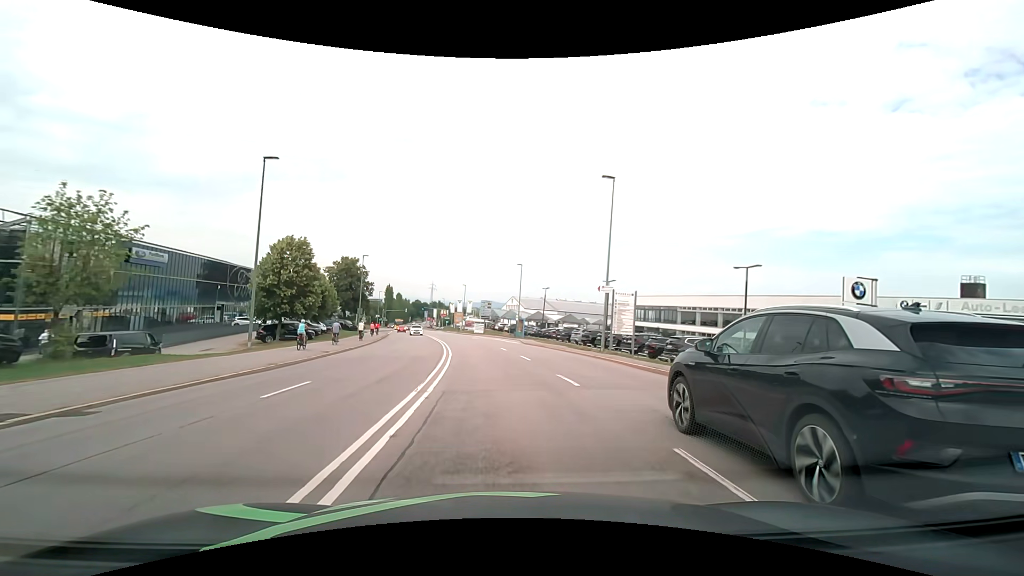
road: secondary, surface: asphalt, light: Day
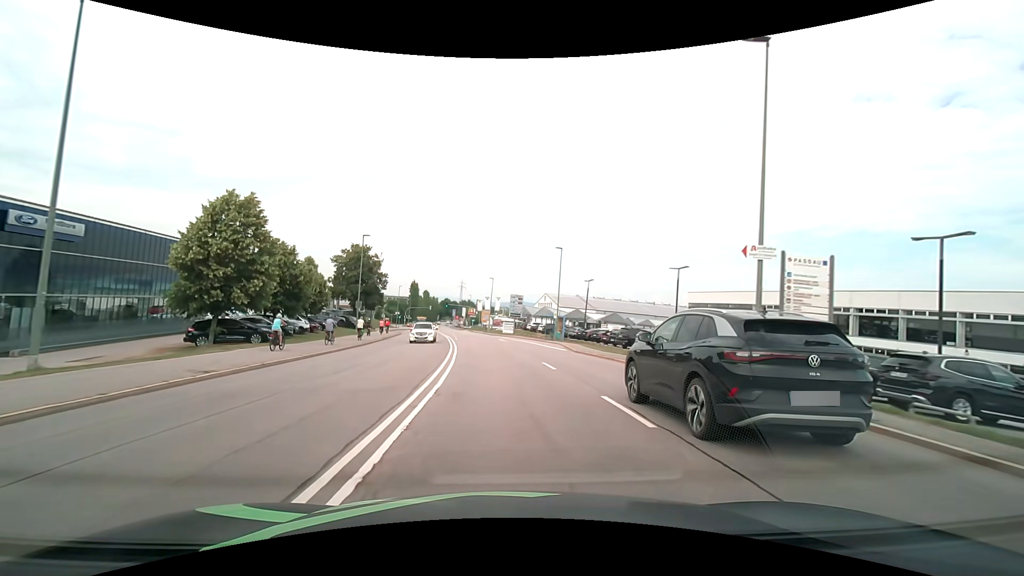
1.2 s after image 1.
(-0.5, +14.0) m; -3°
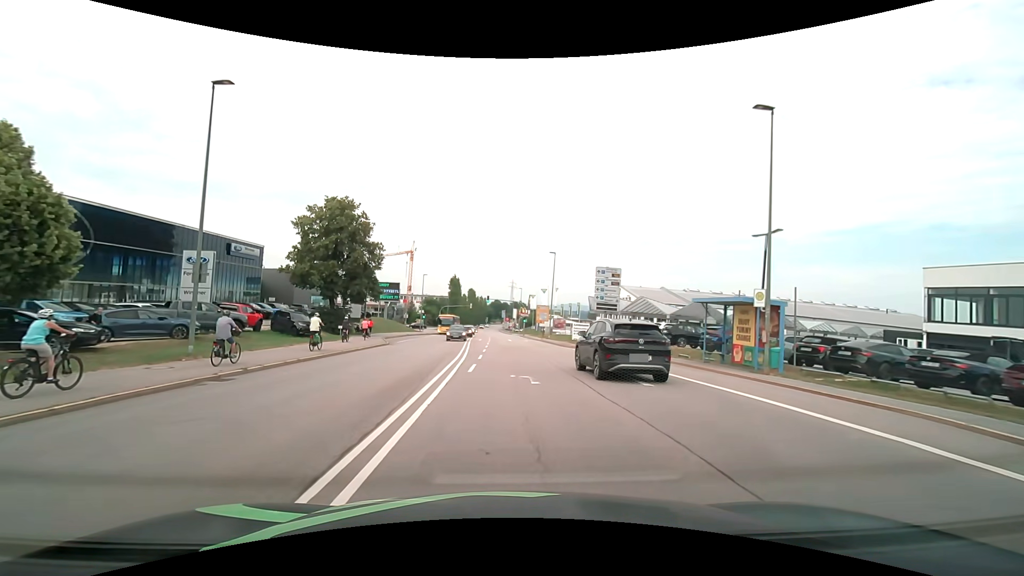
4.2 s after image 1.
(-2.1, +34.7) m; -6°
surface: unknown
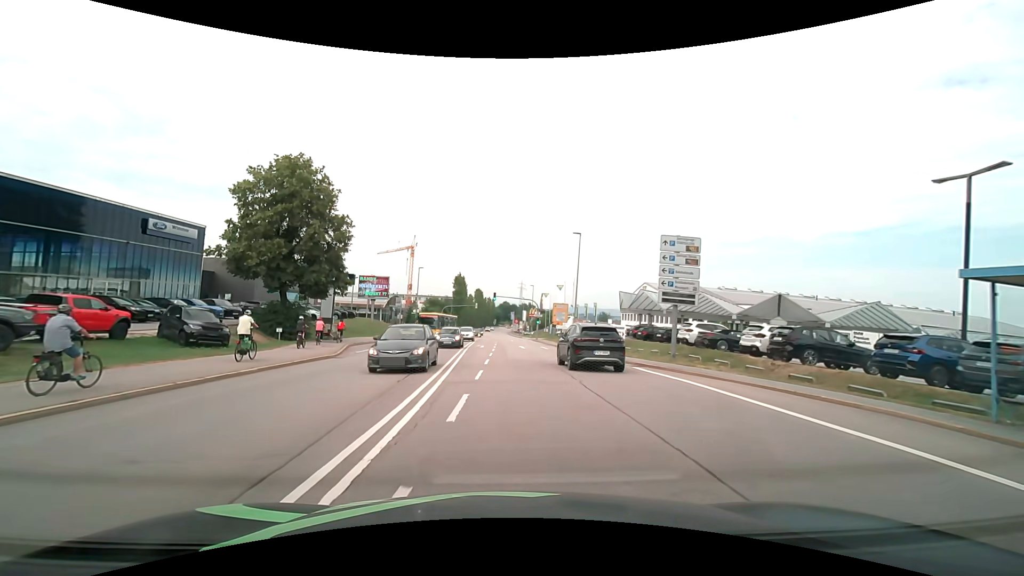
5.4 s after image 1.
(-0.1, +13.5) m; -1°
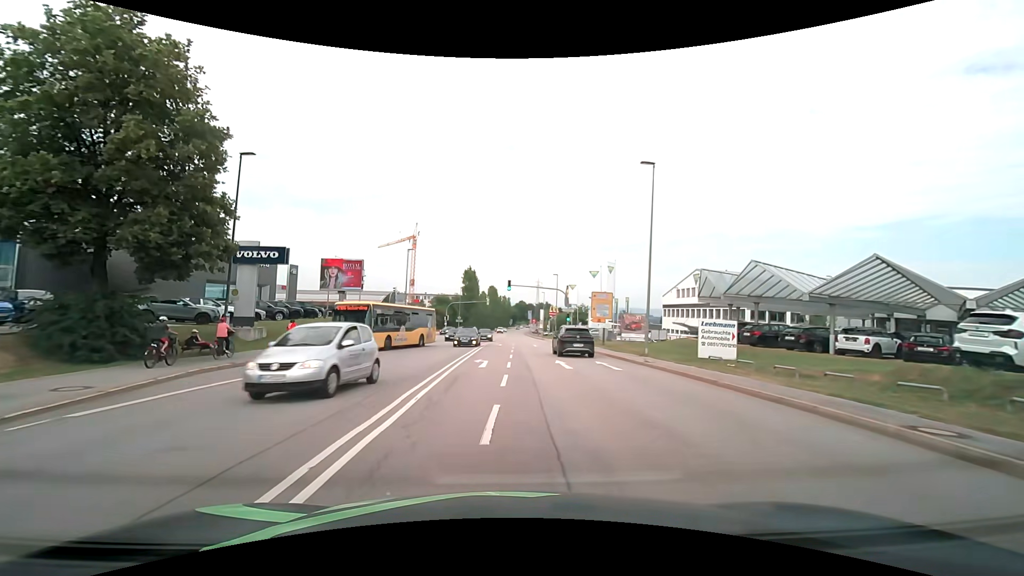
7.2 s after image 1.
(-0.3, +19.0) m; -2°
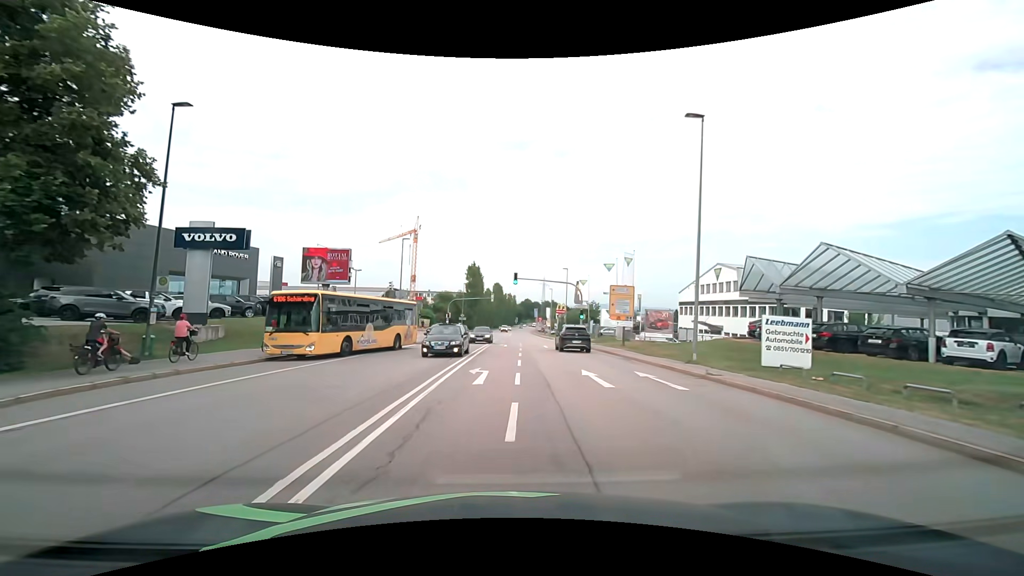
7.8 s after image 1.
(0.0, +5.8) m; -1°
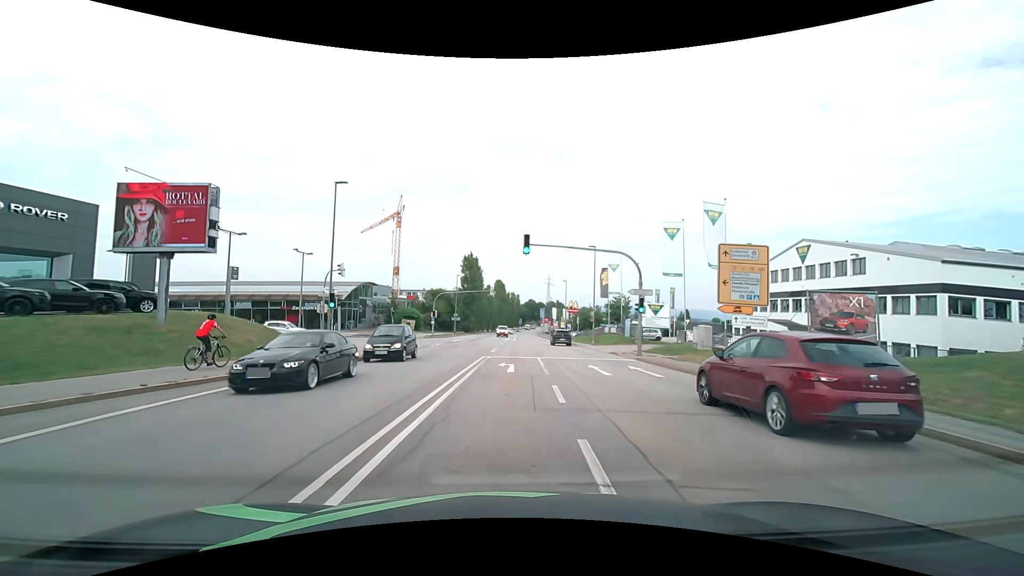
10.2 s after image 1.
(0.0, +20.6) m; 0°
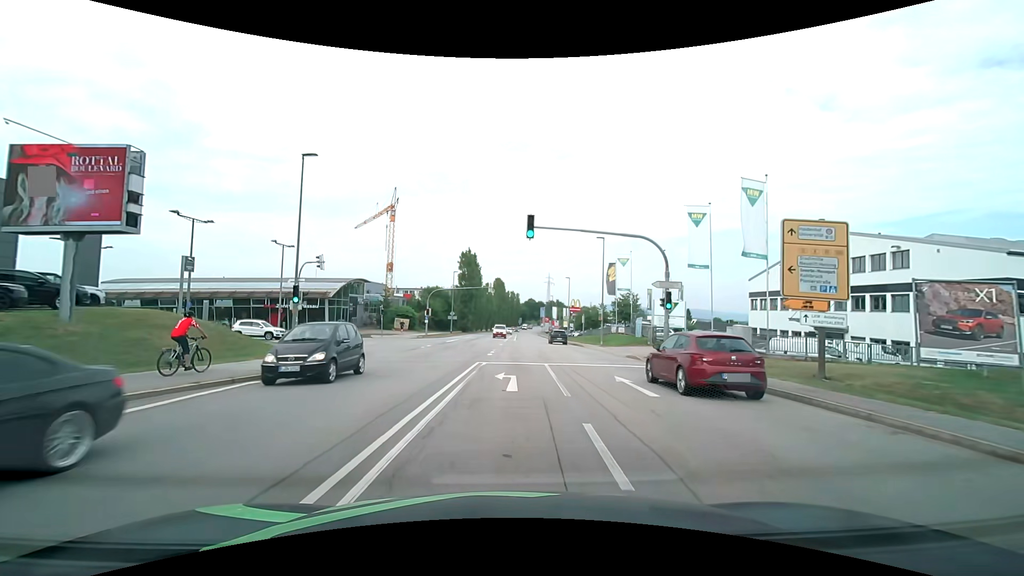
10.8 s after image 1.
(0.0, +4.8) m; 0°
(0, +10) (0, +20) (0, +30) (-1, +40) (-9, +46) (-18, +48) (-28, +48) (-38, +49) (-48, +50) (-58, +52) m
